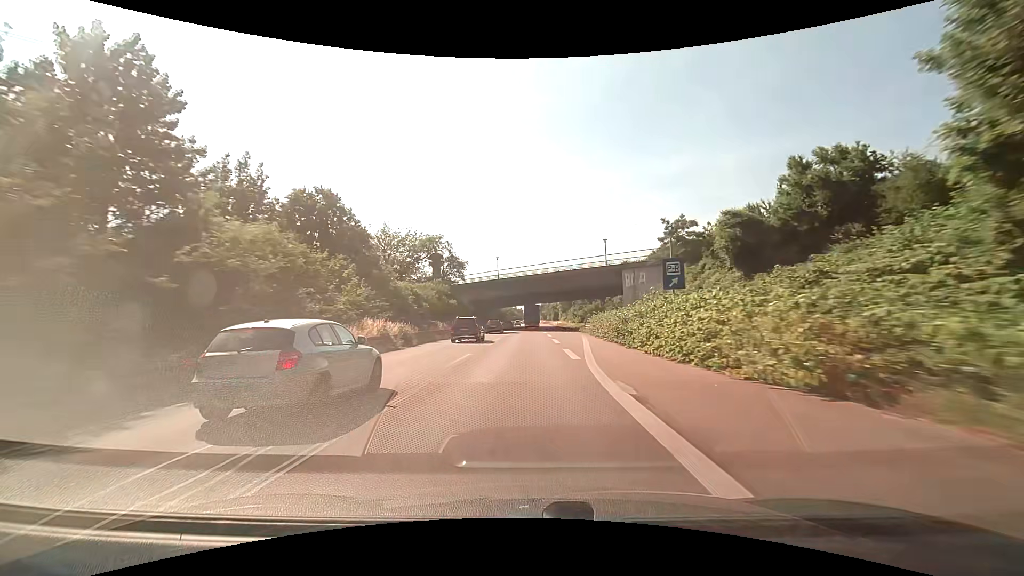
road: trunk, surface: asphalt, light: Day
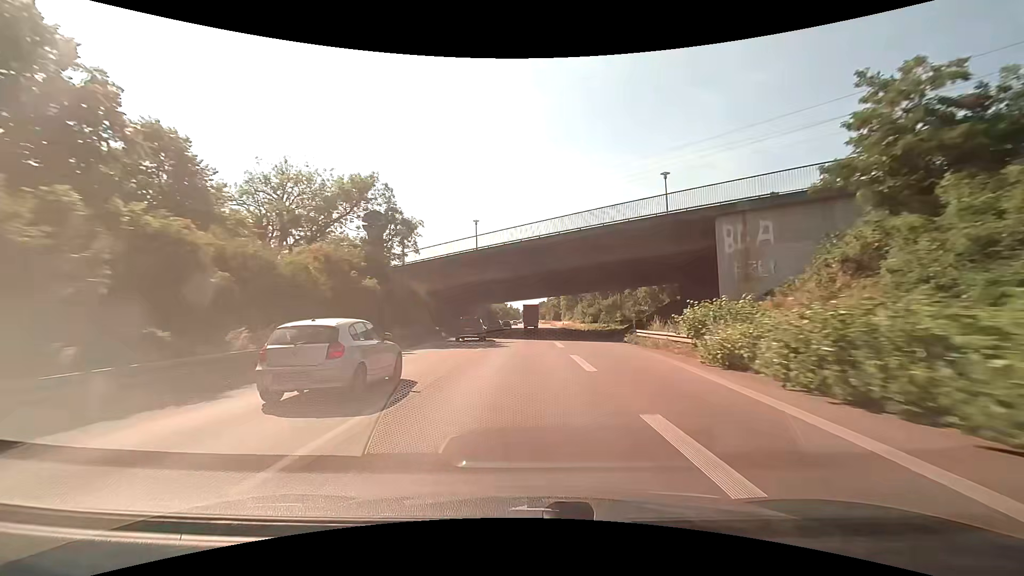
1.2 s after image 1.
(+0.1, +28.3) m; +1°
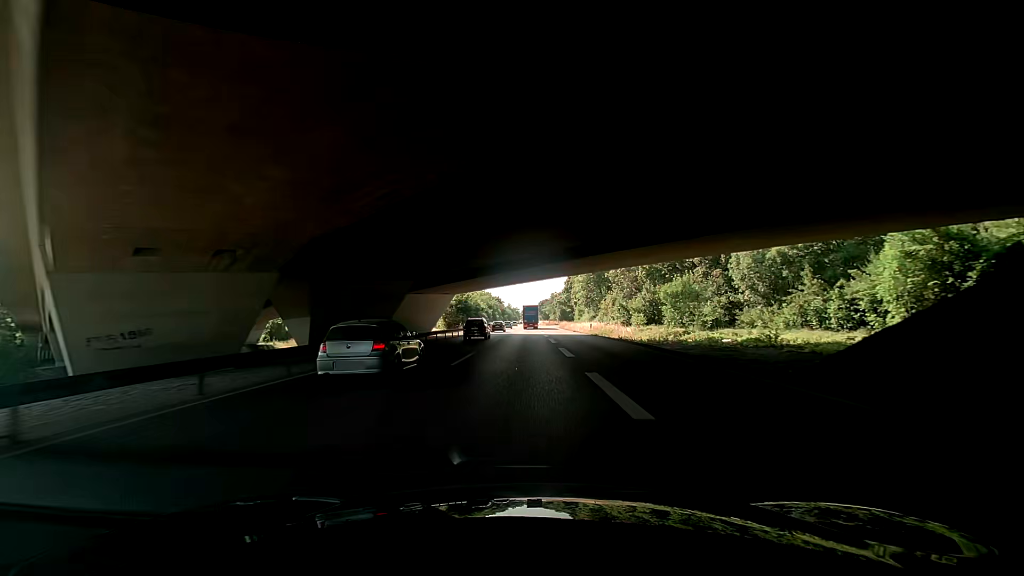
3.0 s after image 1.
(-0.1, +42.3) m; -1°
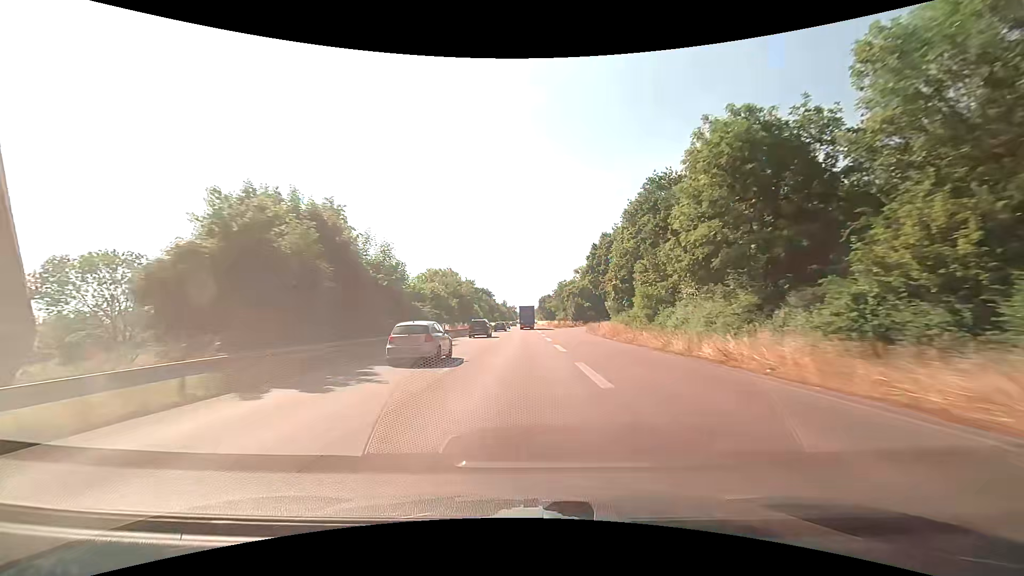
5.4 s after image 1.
(-0.3, +56.9) m; +1°
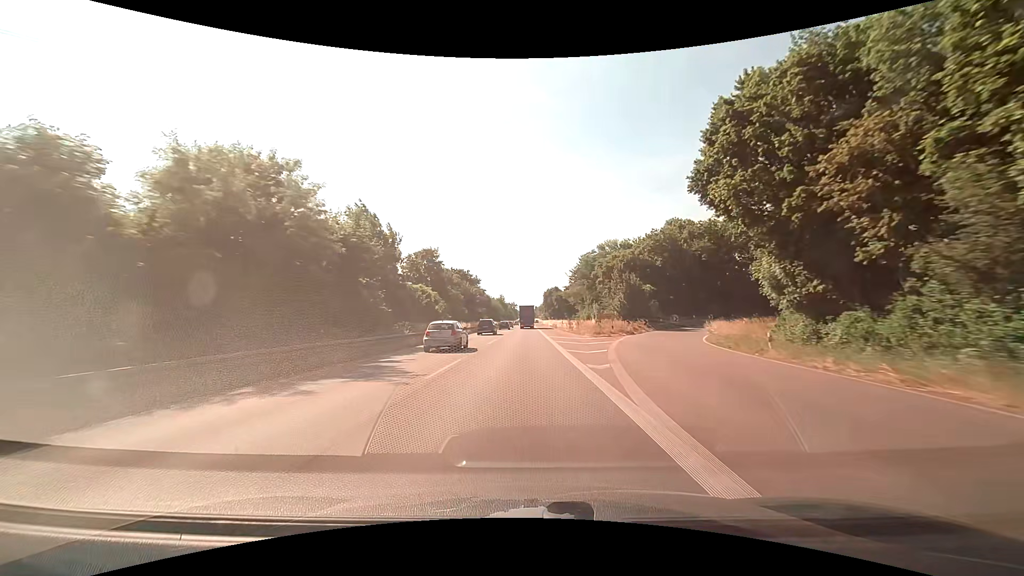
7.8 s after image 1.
(+0.3, +56.8) m; 0°
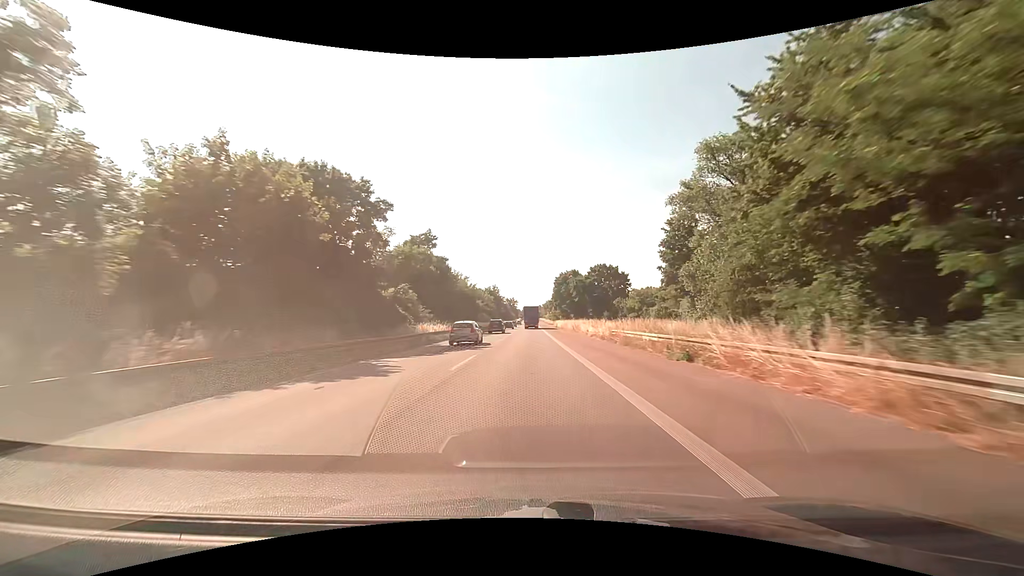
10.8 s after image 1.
(0.0, +71.3) m; 0°
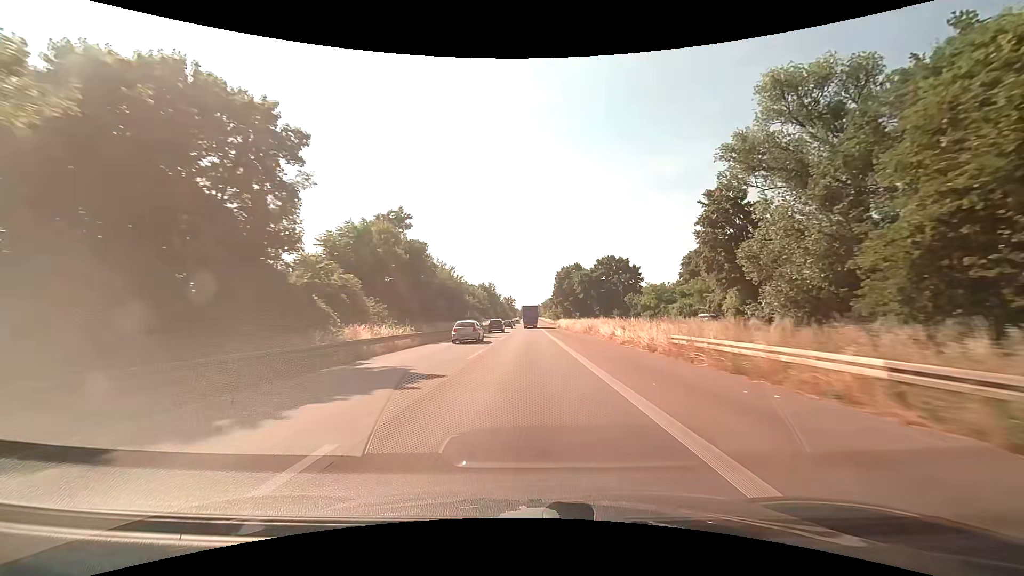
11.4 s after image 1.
(+0.1, +14.3) m; 0°
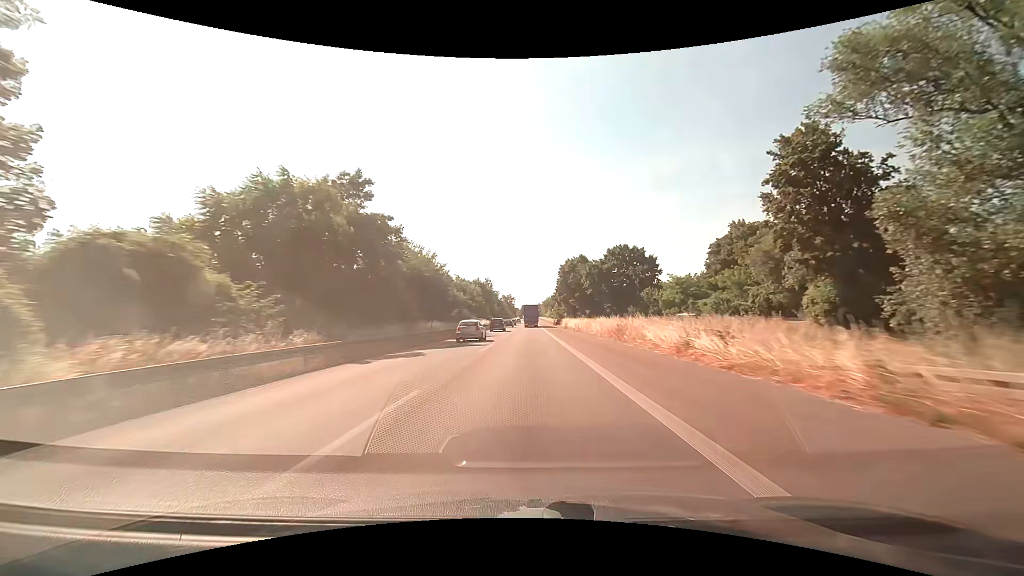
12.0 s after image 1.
(0.0, +14.3) m; 0°
(0, +10) (0, +20) (0, +30) (0, +40) (0, +50) (0, +60) (0, +70) (0, +80) (0, +90) (0, +100) m
